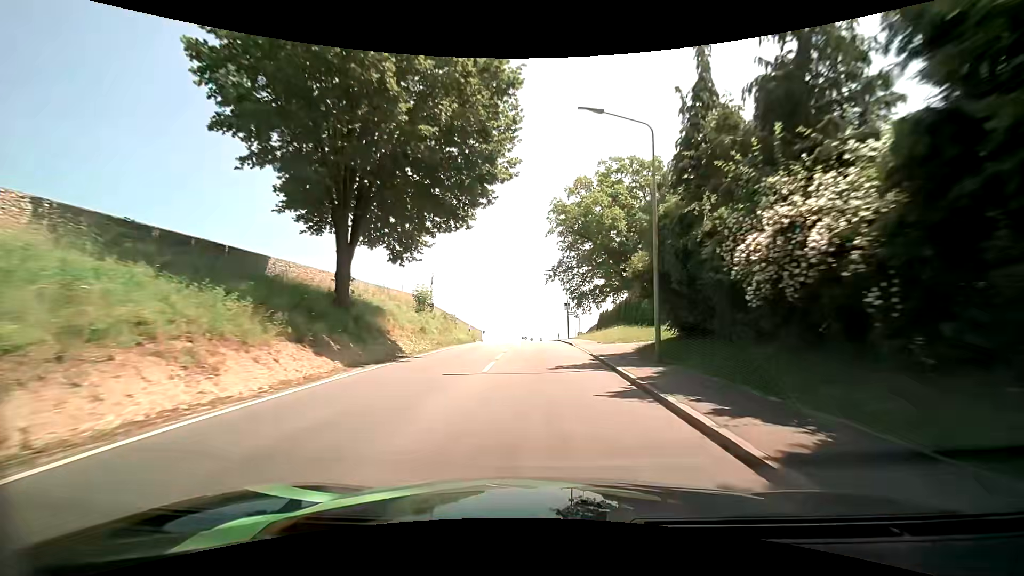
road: secondary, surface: asphalt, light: Day
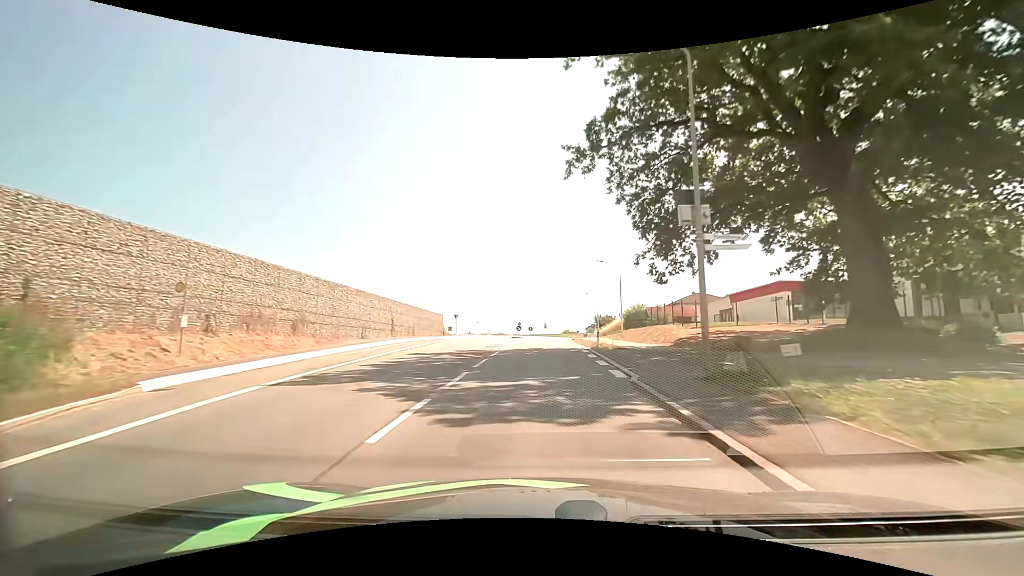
(-0.1, +43.9) m; -1°
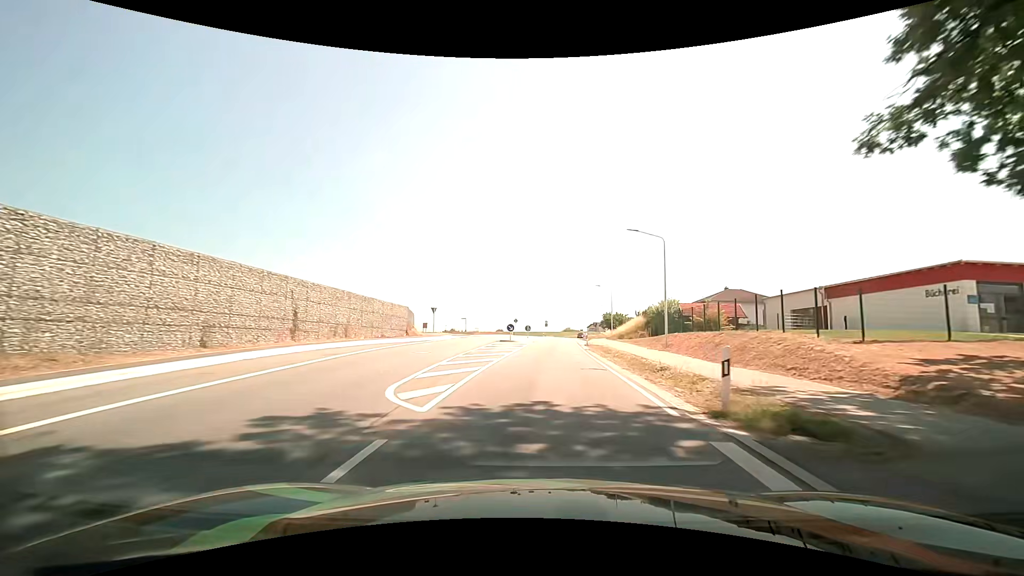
(-0.1, +16.4) m; -1°
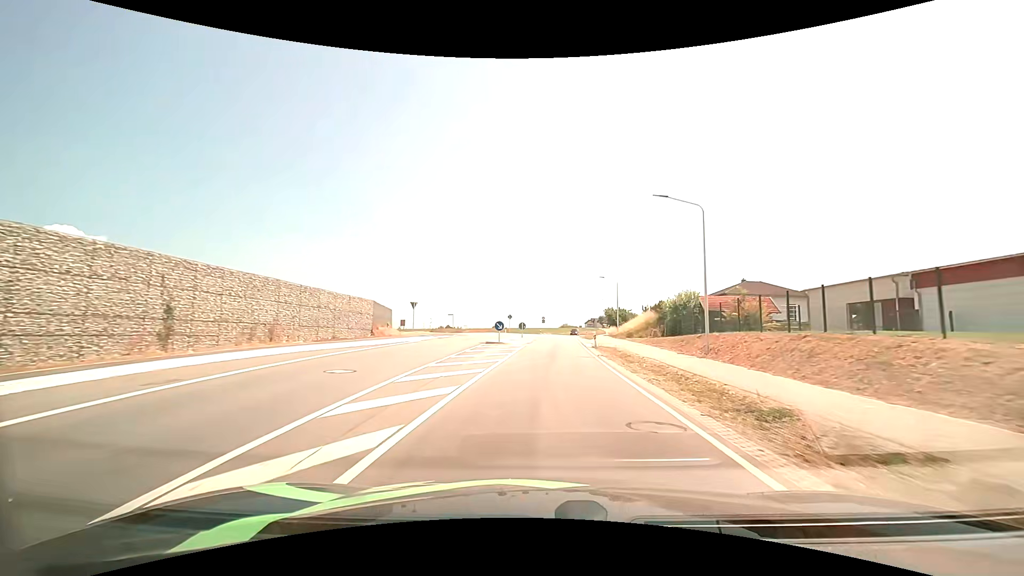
(+0.1, +8.2) m; +1°
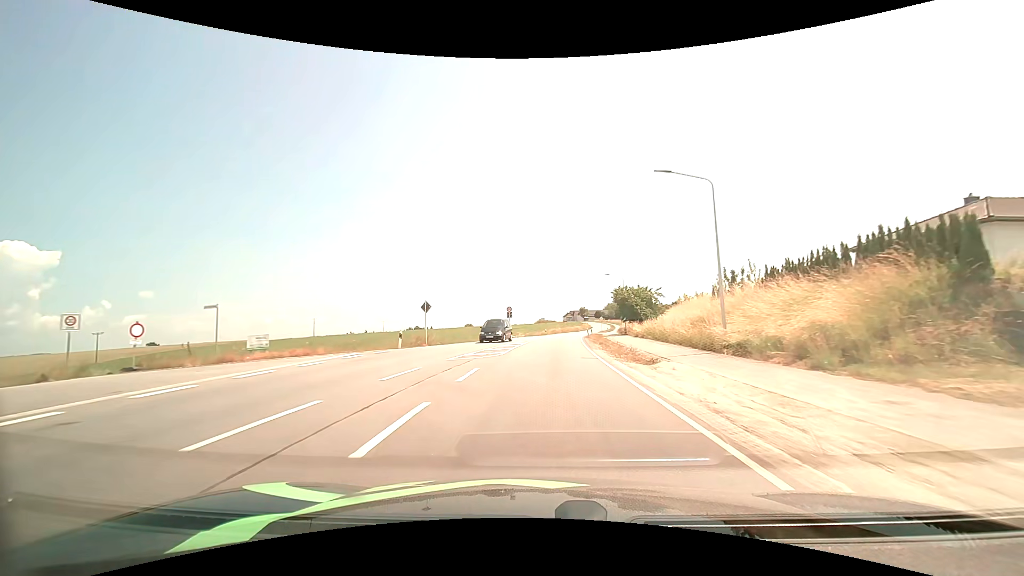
(+1.2, +43.3) m; +3°
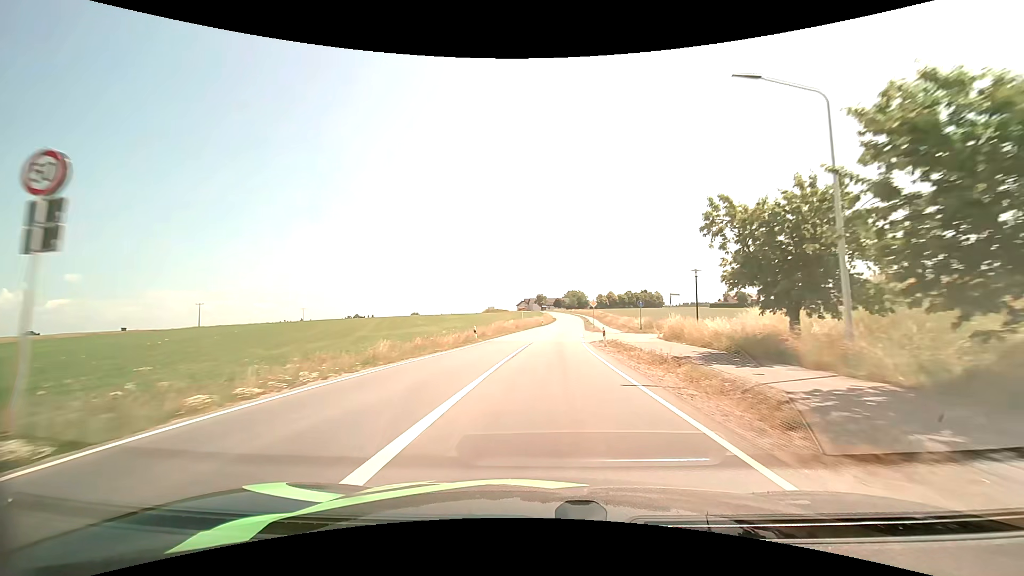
(+1.8, +51.3) m; +5°
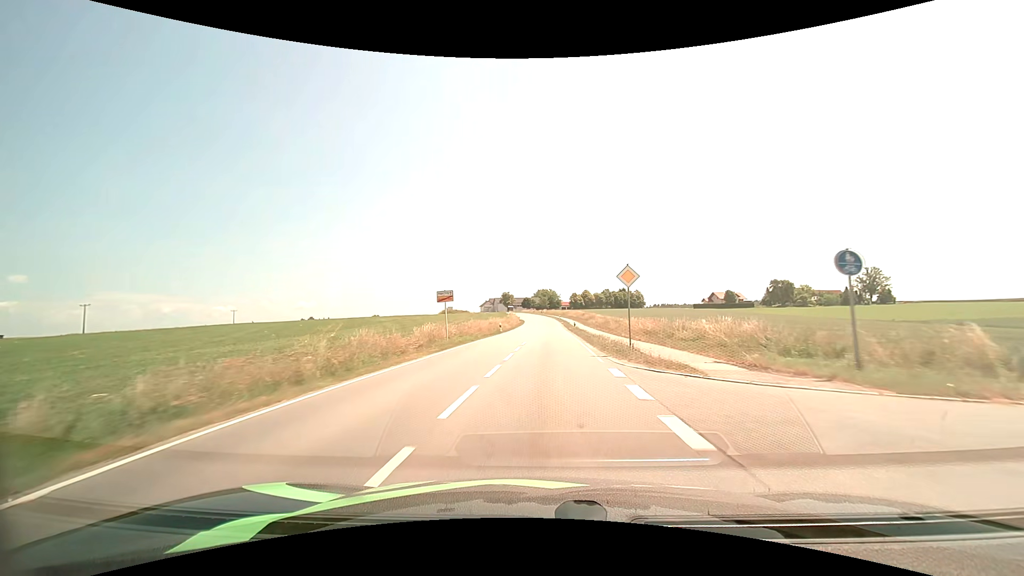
(+1.3, +34.2) m; +4°
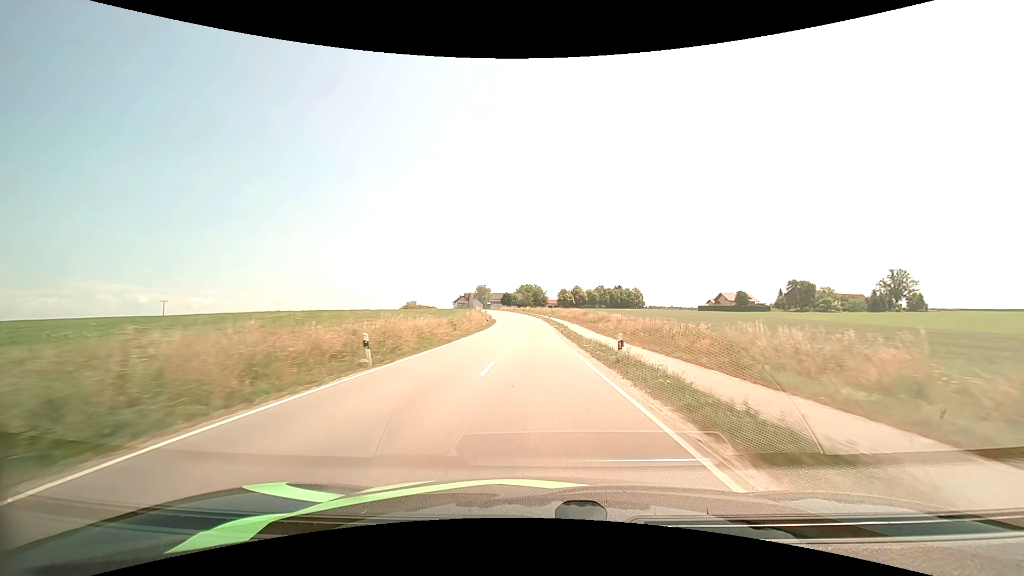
(+0.5, +36.3) m; +2°
(0, +10) (0, +20) (0, +30) (0, +40) (0, +50) (-1, +60) (-1, +70) (-2, +80) (-3, +90) (-4, +100) m
